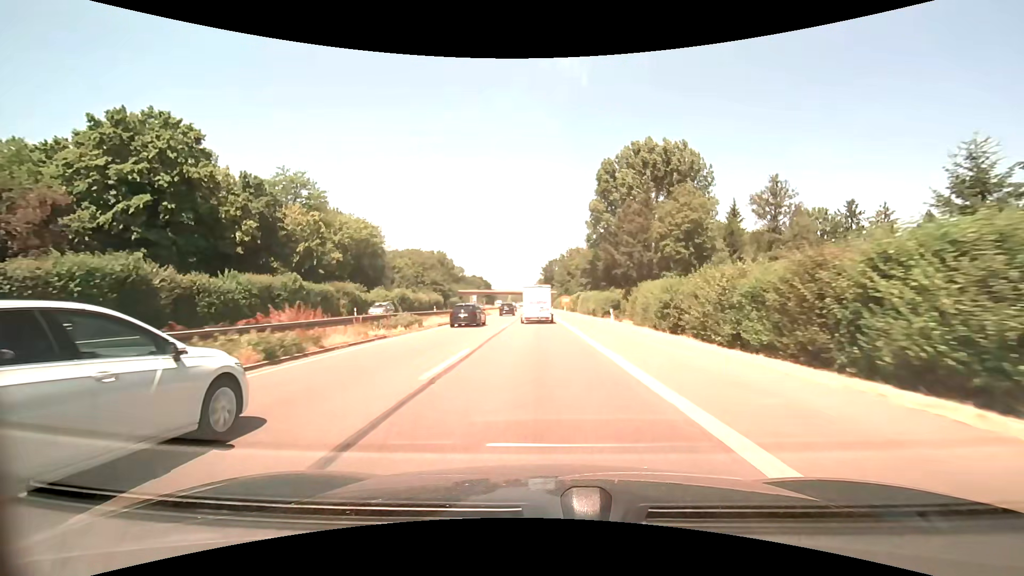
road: trunk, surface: asphalt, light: Day
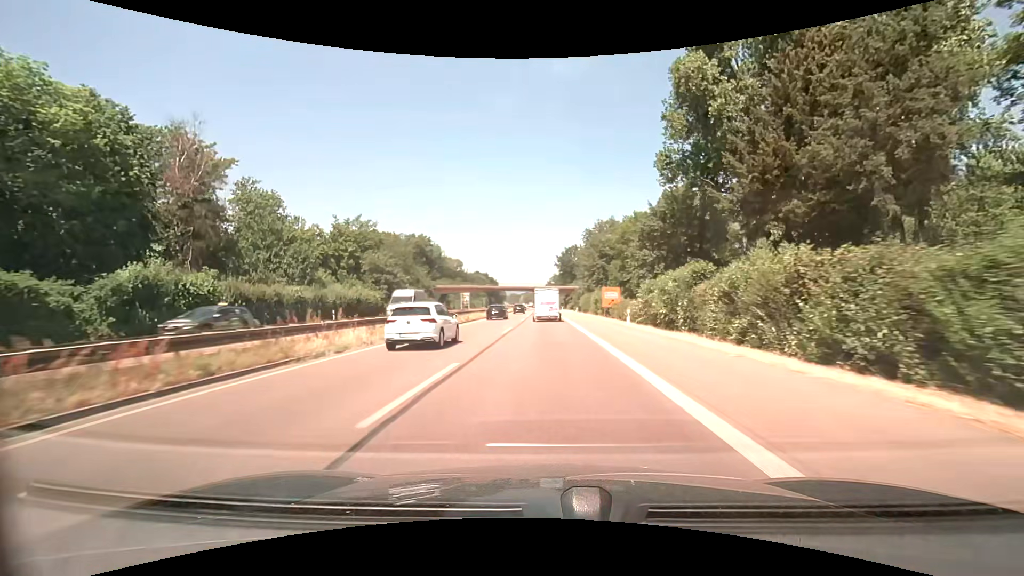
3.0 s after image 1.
(-0.7, +58.1) m; -2°
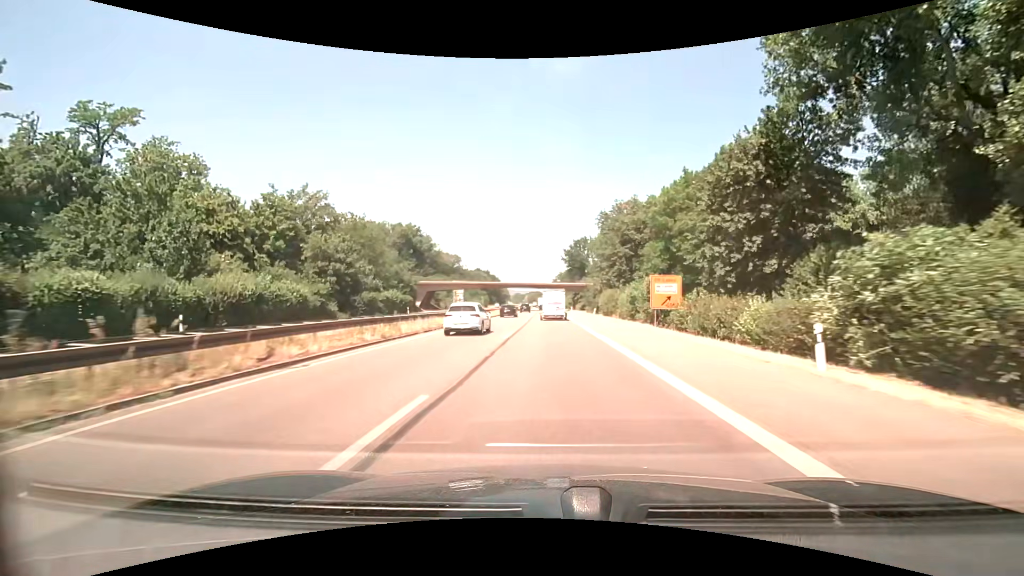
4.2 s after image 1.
(-0.1, +22.5) m; -1°
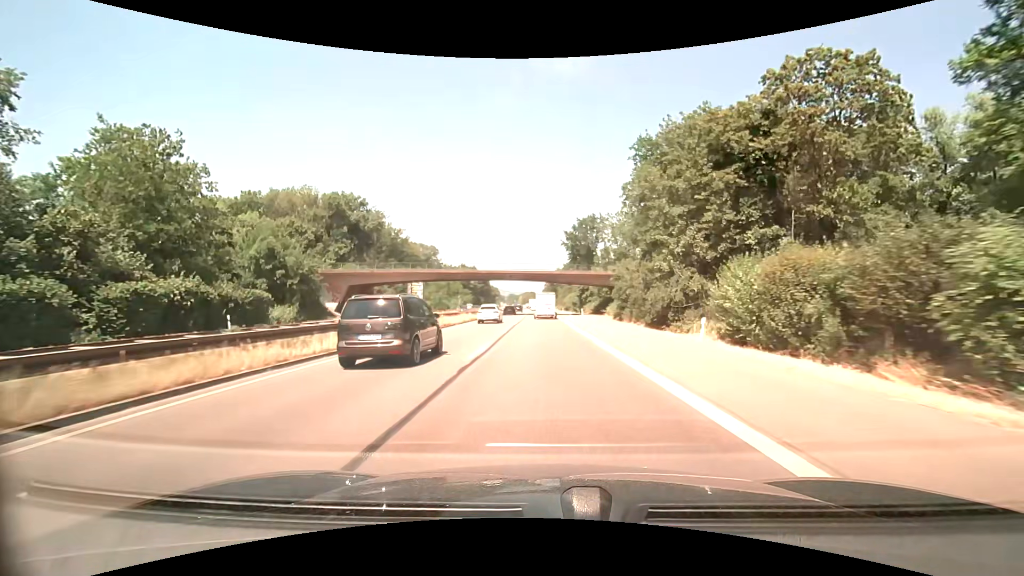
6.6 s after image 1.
(+0.4, +43.8) m; +1°
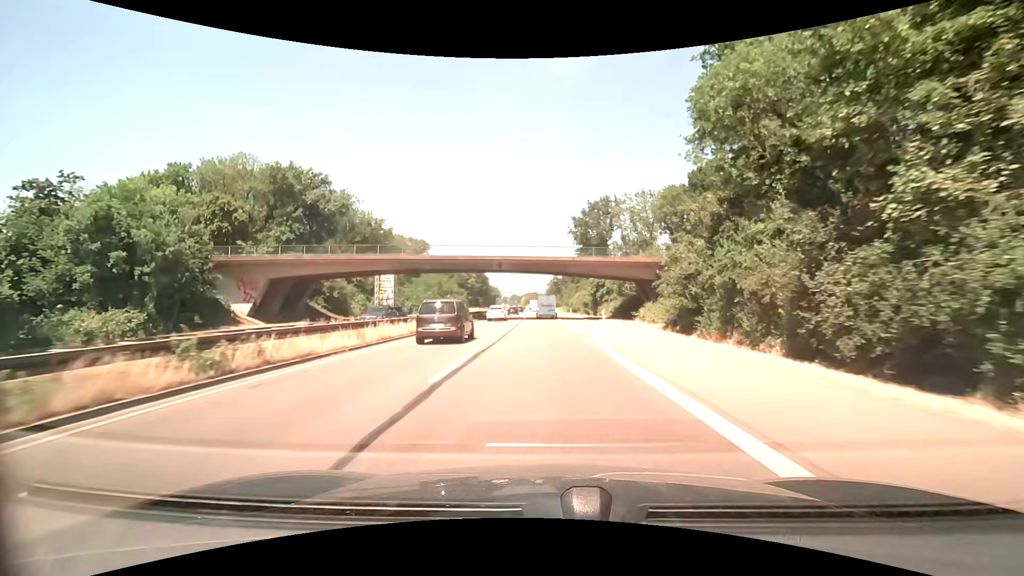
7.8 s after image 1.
(0.0, +21.8) m; 0°
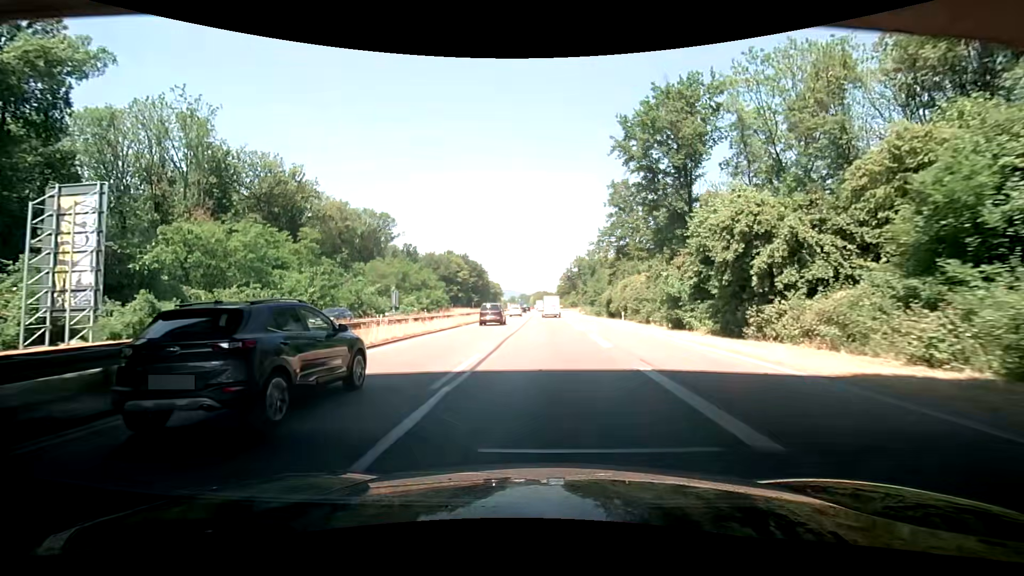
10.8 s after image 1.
(-0.7, +55.9) m; -1°
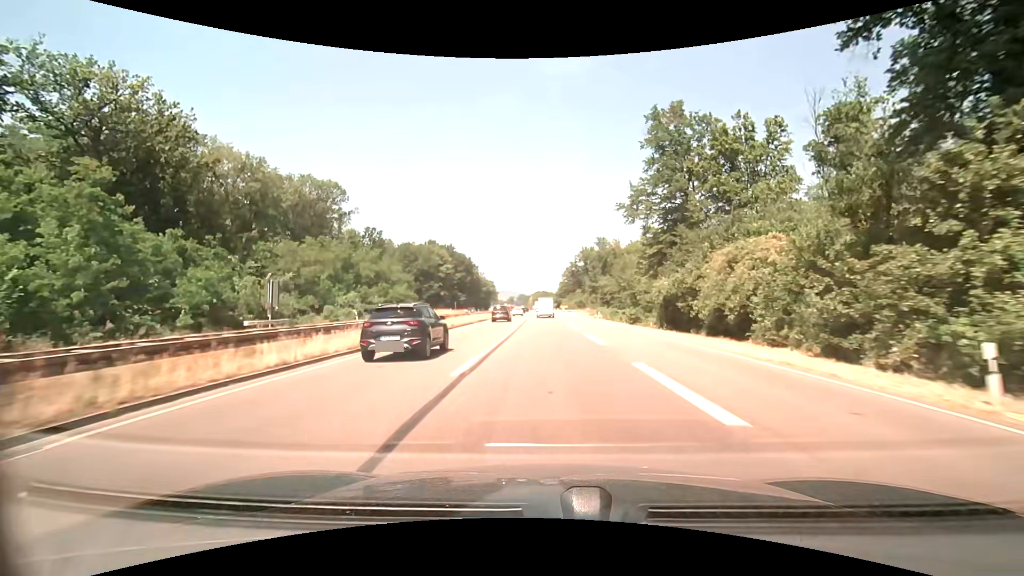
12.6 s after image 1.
(-0.1, +35.0) m; 0°
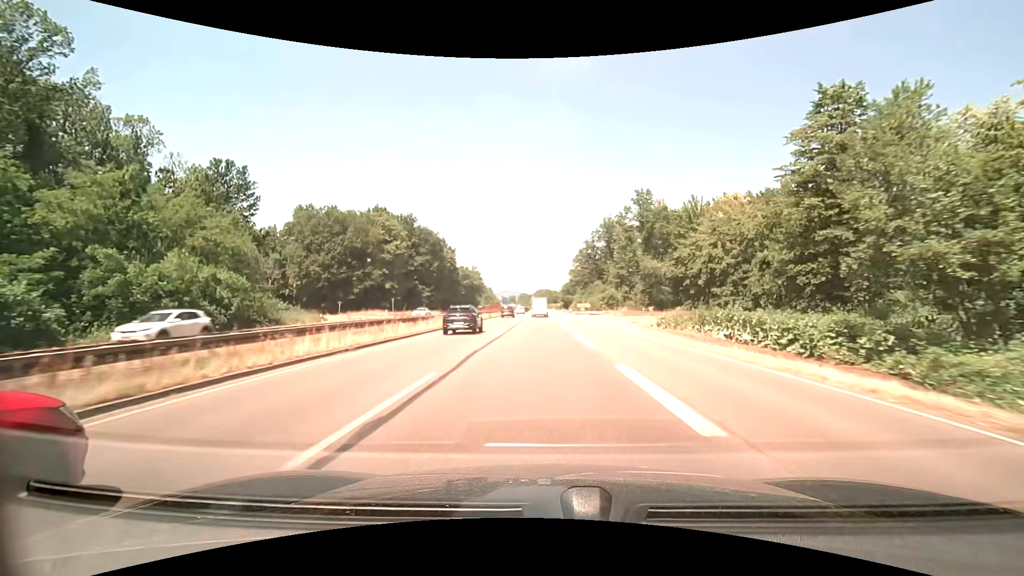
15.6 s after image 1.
(-0.1, +60.7) m; 0°
(0, +10) (0, +20) (0, +30) (0, +40) (0, +50) (0, +60) (0, +70) (-1, +80) (-1, +90) (-1, +100) m
